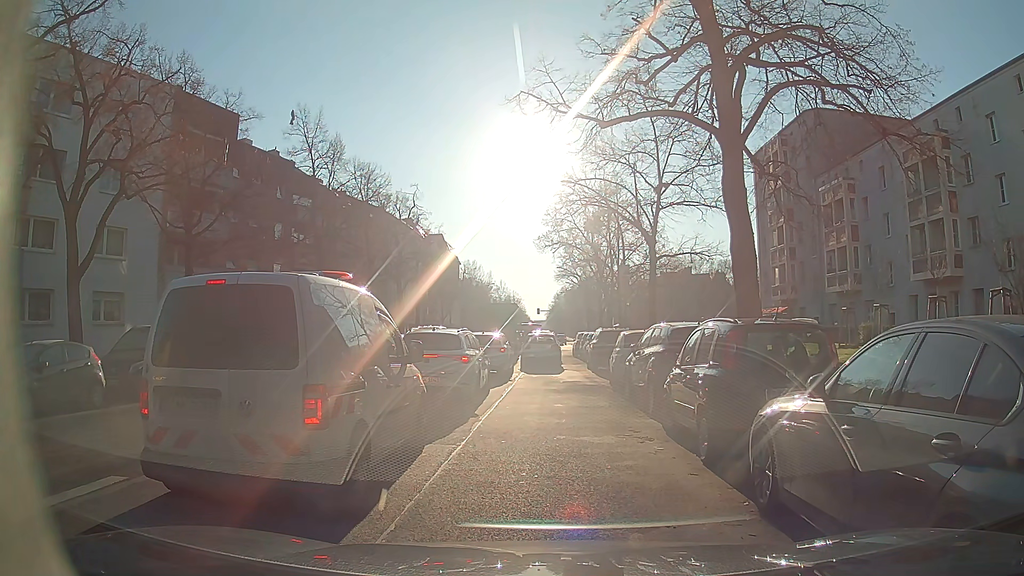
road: secondary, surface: asphalt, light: Day
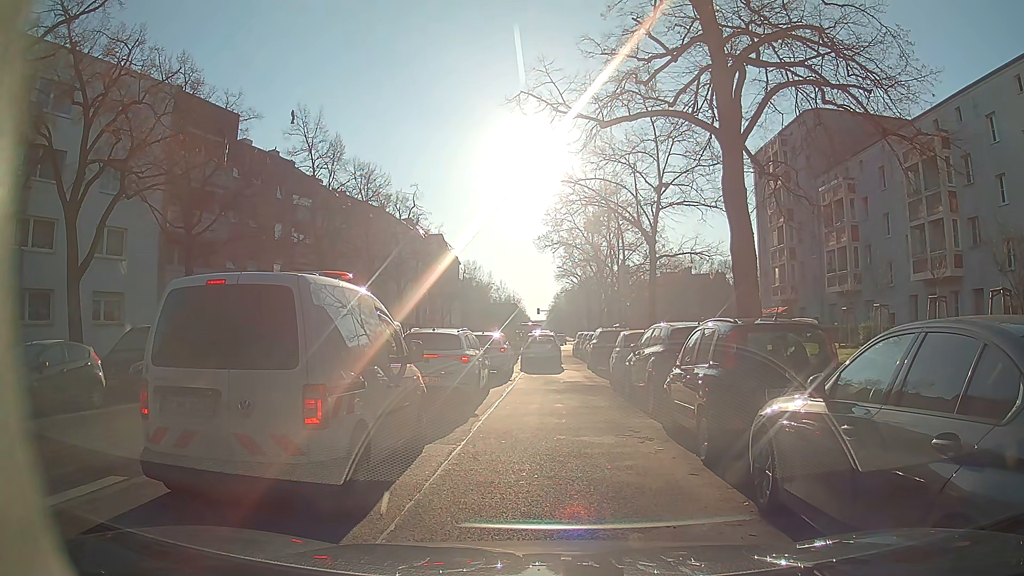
(0.0, 0.0) m; 0°
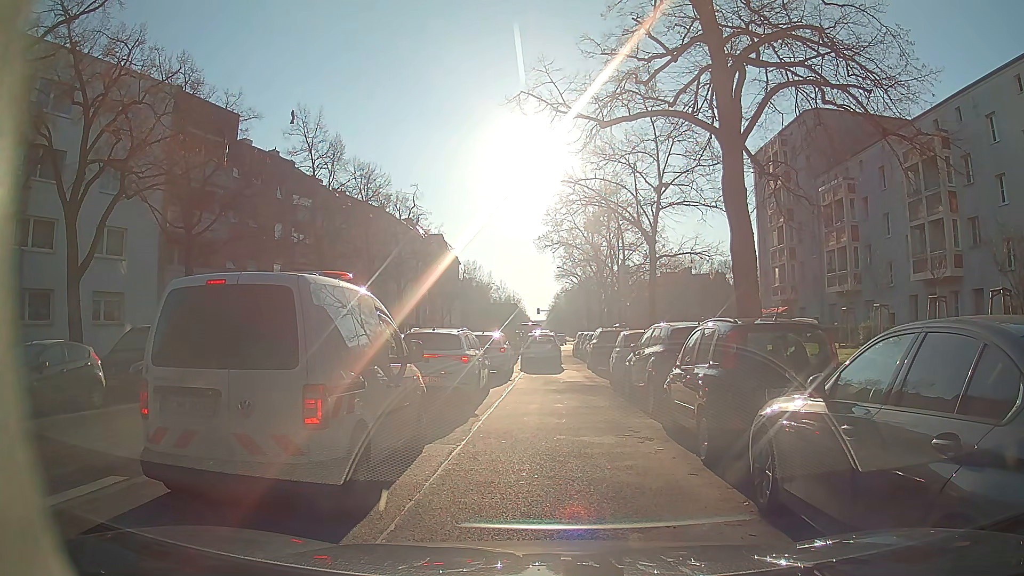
(0.0, 0.0) m; 0°
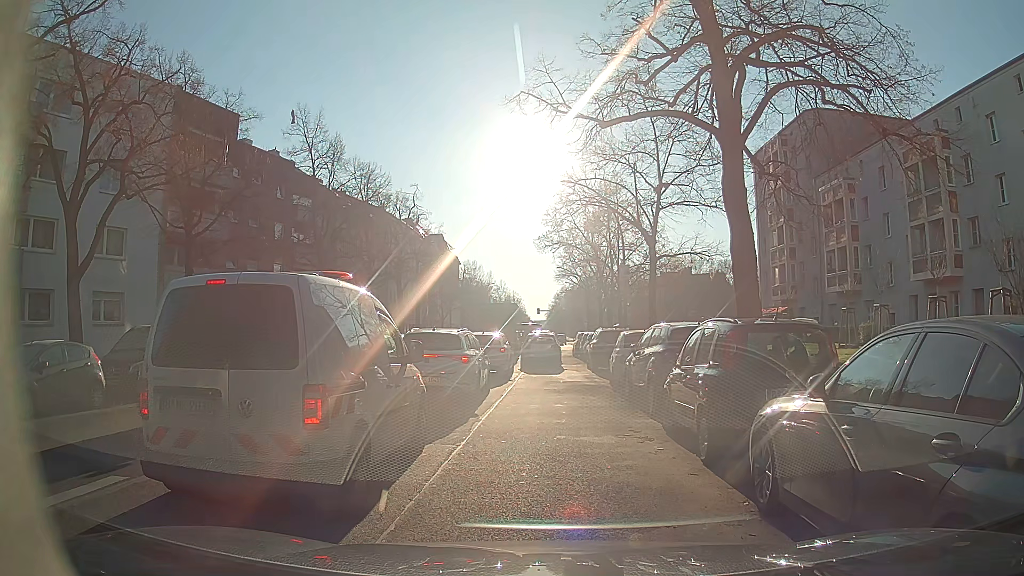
(0.0, 0.0) m; 0°
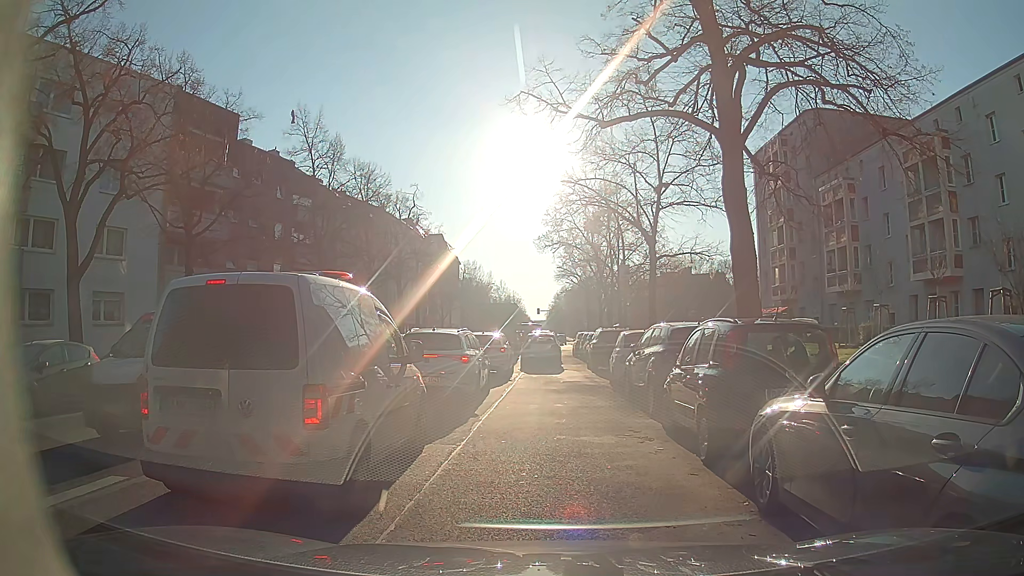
(0.0, 0.0) m; 0°
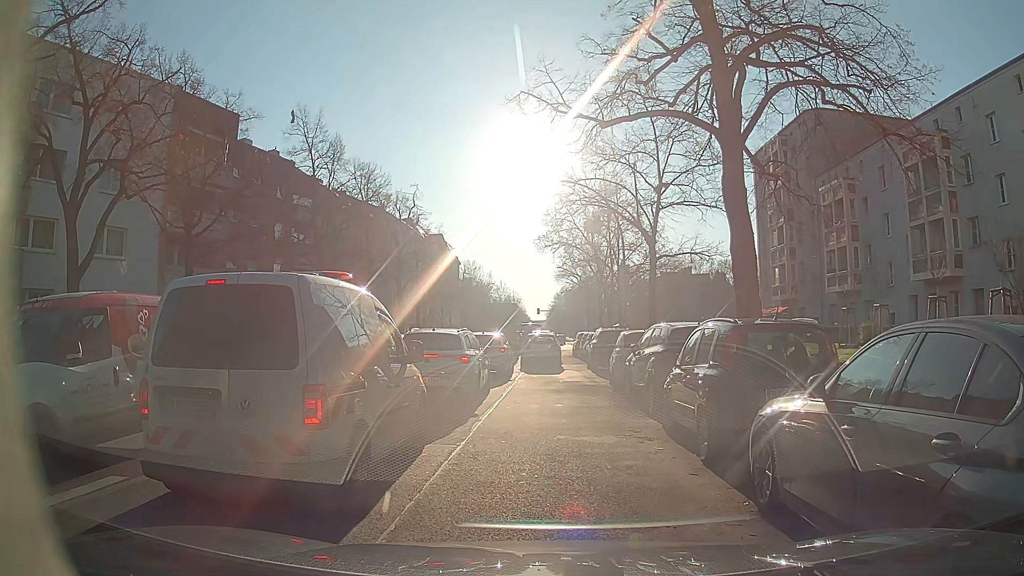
(0.0, 0.0) m; 0°
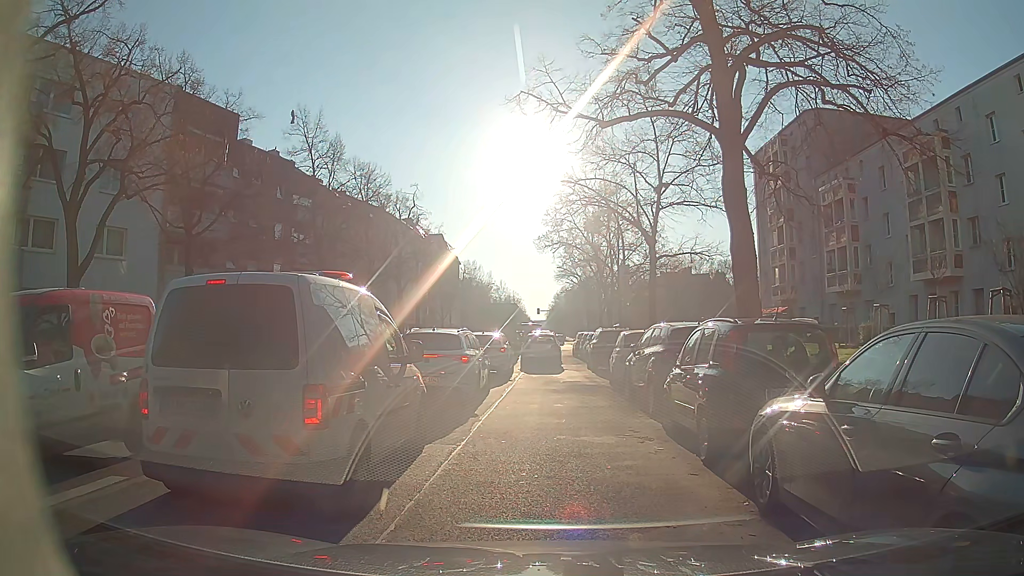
(0.0, 0.0) m; 0°
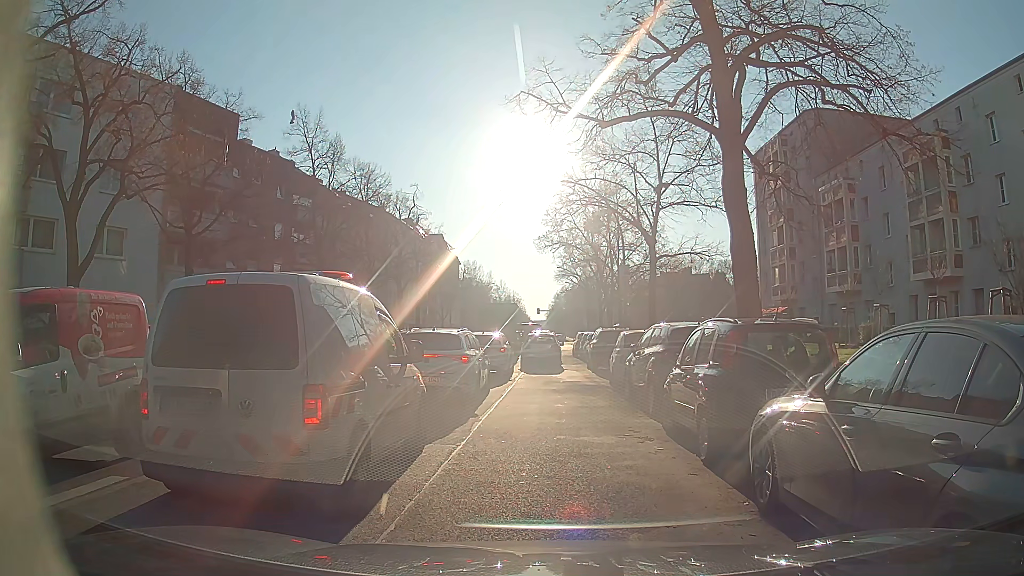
(0.0, 0.0) m; 0°
